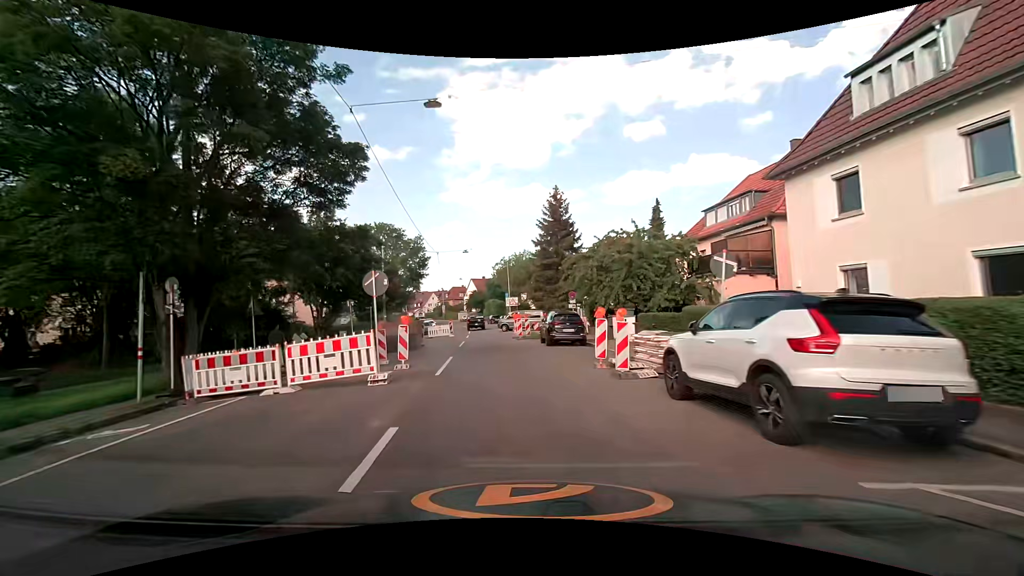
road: tertiary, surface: asphalt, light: Day
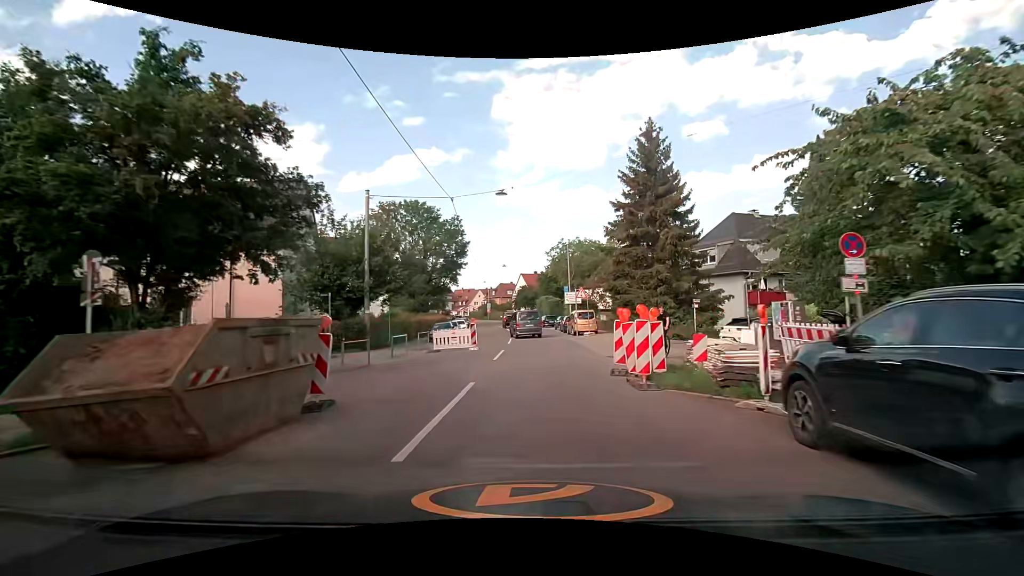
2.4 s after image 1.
(-1.7, +20.3) m; -6°
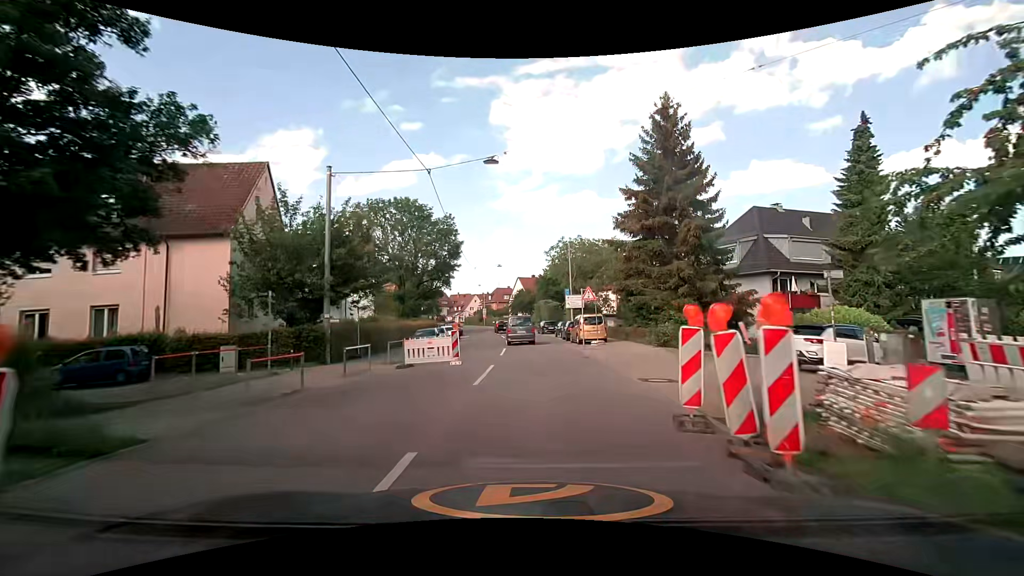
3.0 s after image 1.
(0.0, +5.4) m; -1°
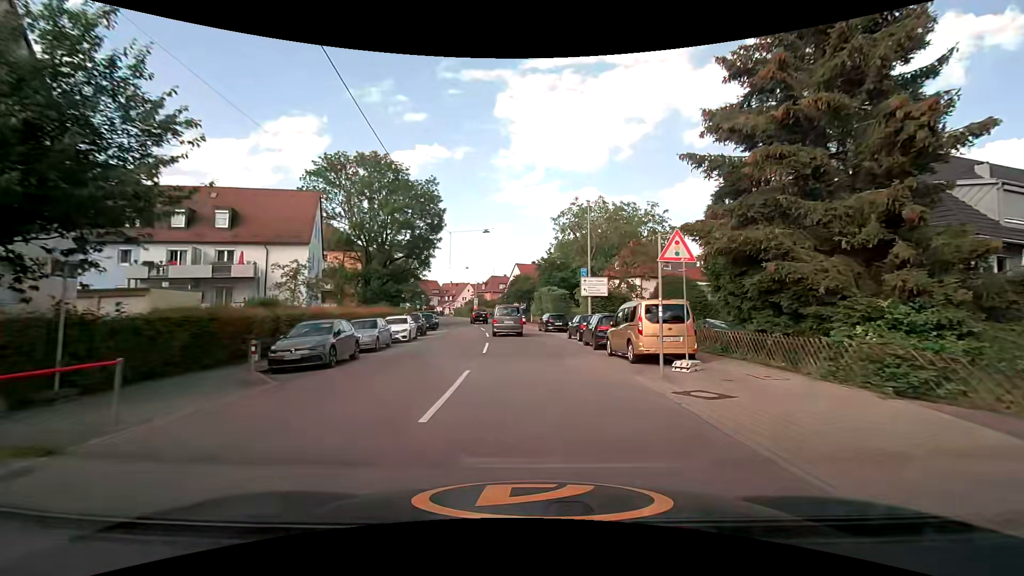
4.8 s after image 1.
(+0.2, +16.8) m; +1°
(0, +10) (0, +20) (-1, +30) (-1, +40) (-2, +50) (-4, +60) (-6, +70) (-8, +79) (-9, +89) (-11, +99) m
